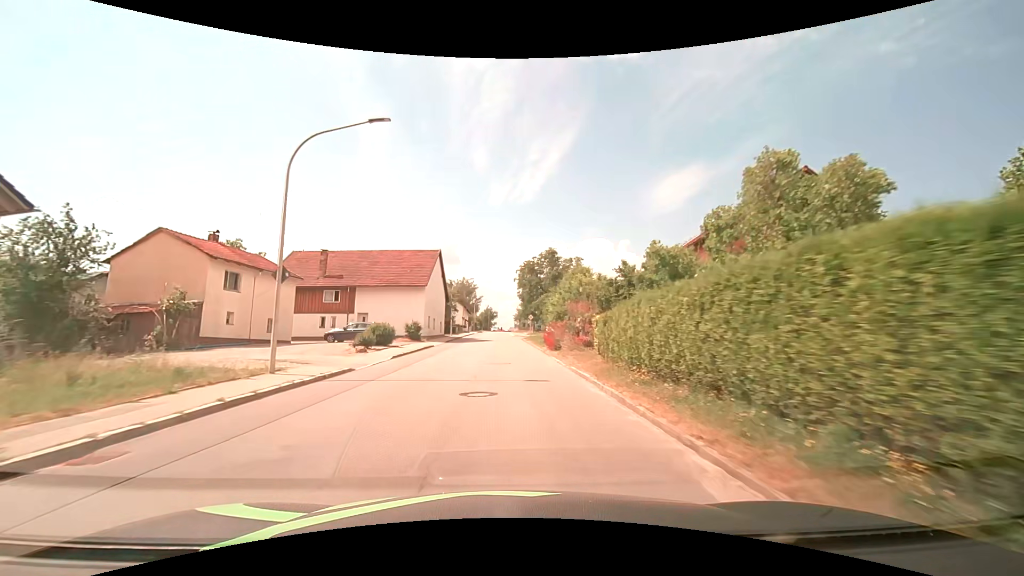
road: tertiary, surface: asphalt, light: Day
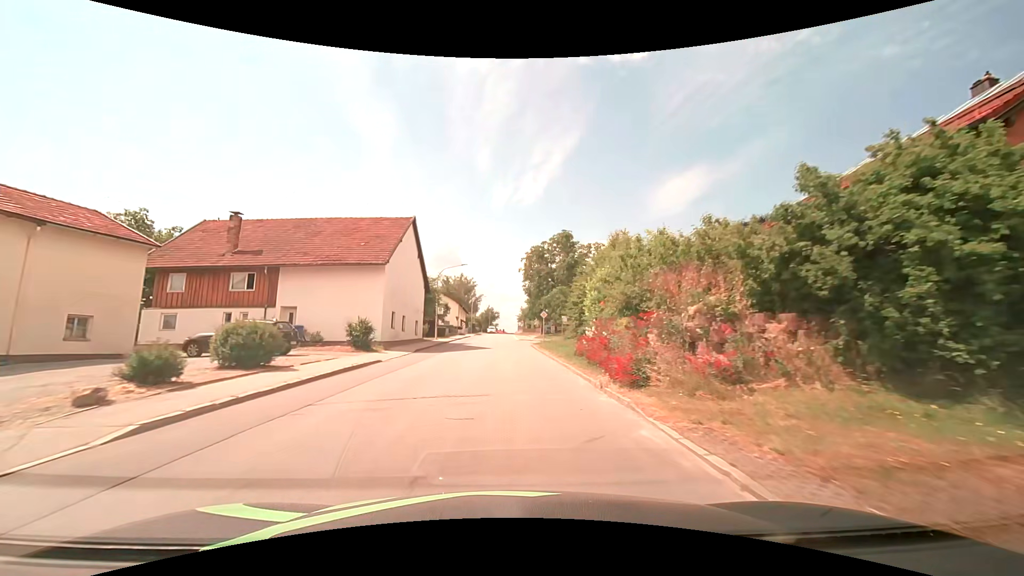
(0.0, +15.5) m; 0°
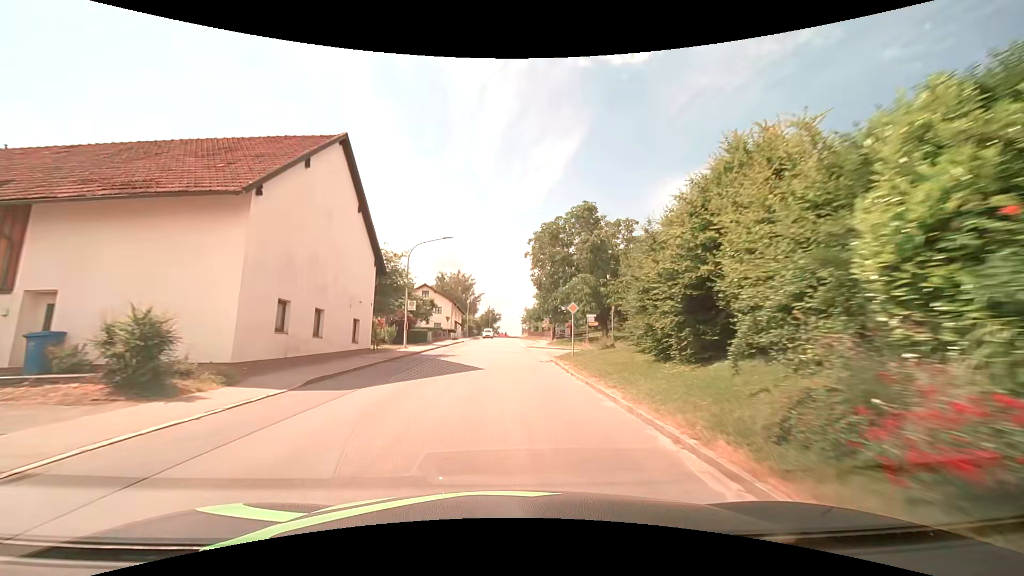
(-0.1, +15.5) m; 0°
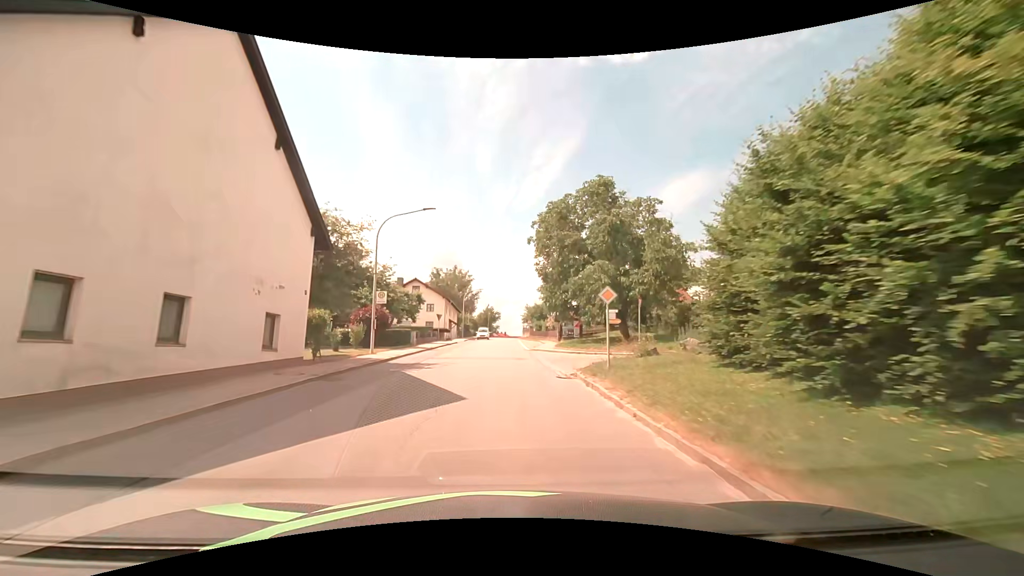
(0.0, +7.8) m; 0°
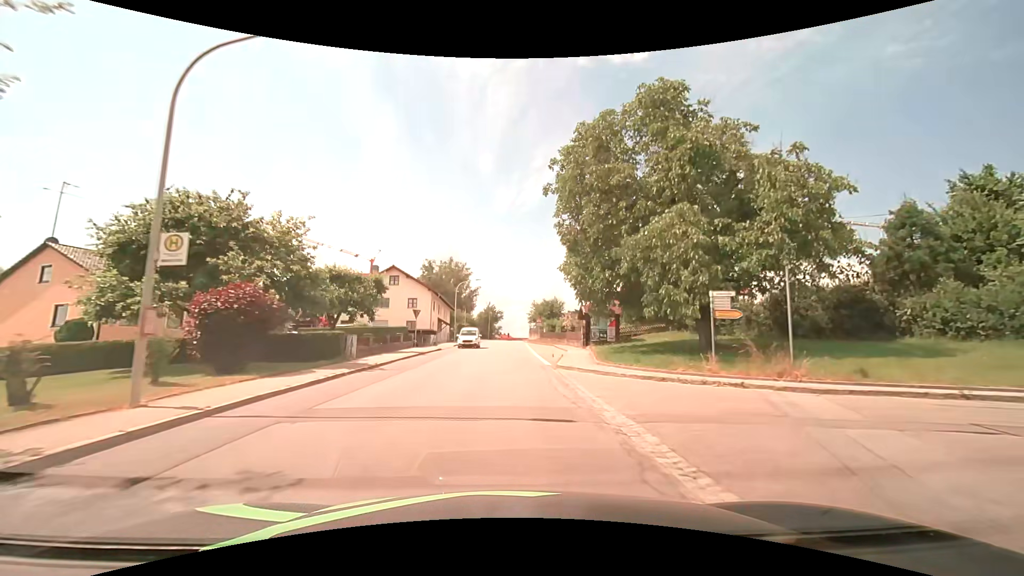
(0.0, +15.6) m; 0°
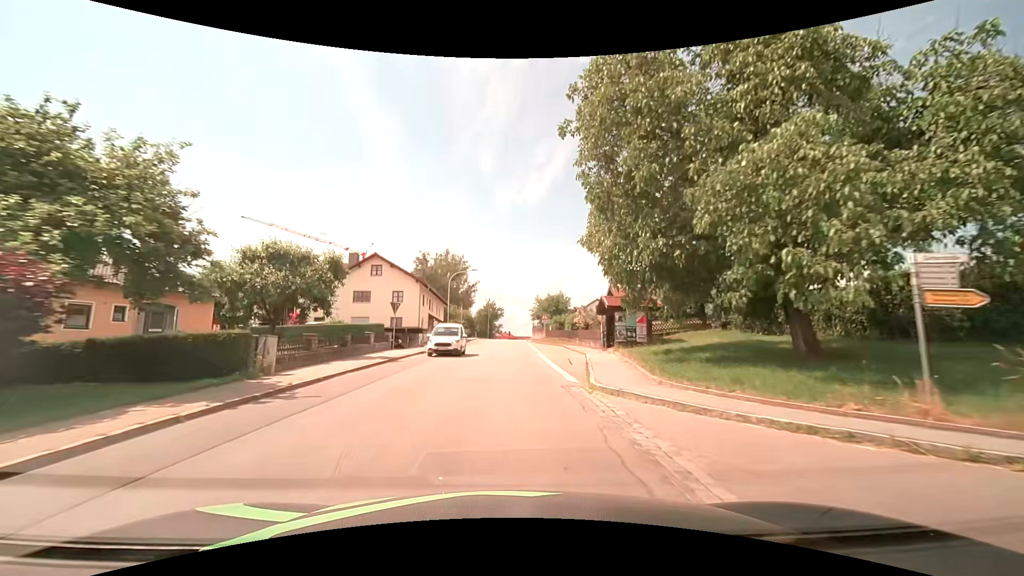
(0.0, +7.9) m; 0°
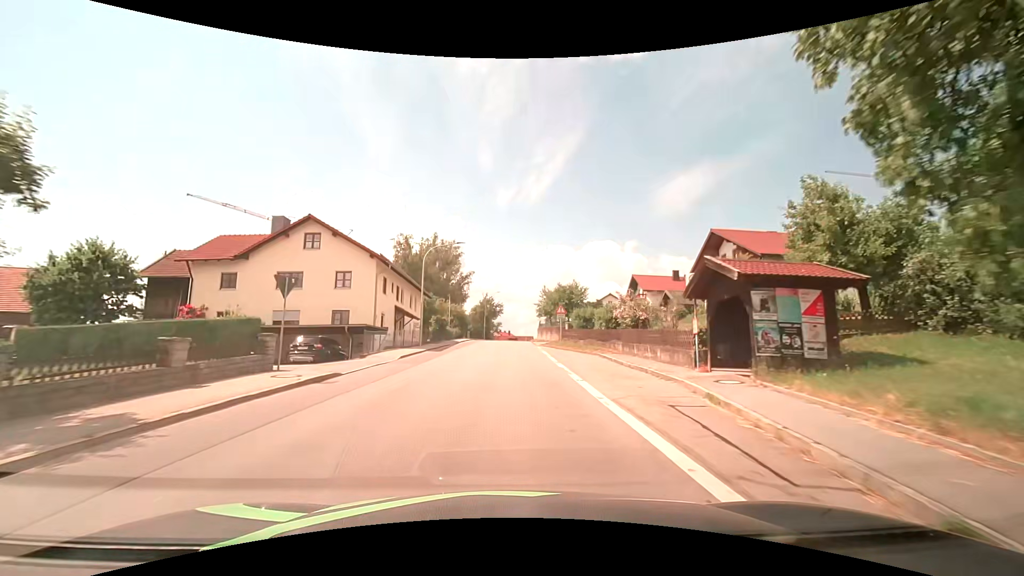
(0.0, +15.8) m; 0°
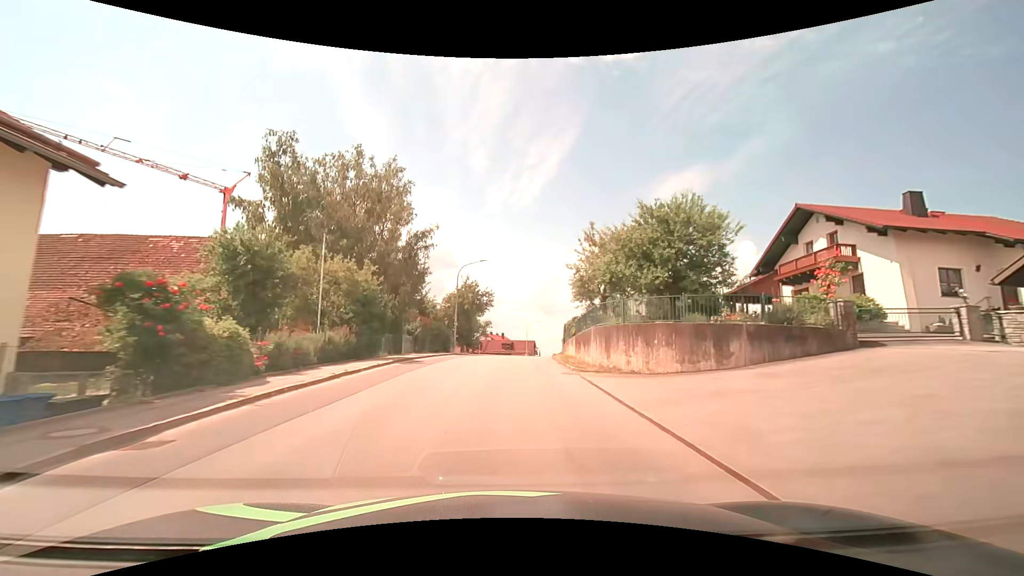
(+0.3, +39.5) m; +1°
(0, +10) (0, +20) (0, +30) (+1, +40) (+2, +50) (+3, +60) (+5, +70) (+6, +80) (+9, +89) (+11, +99) m
